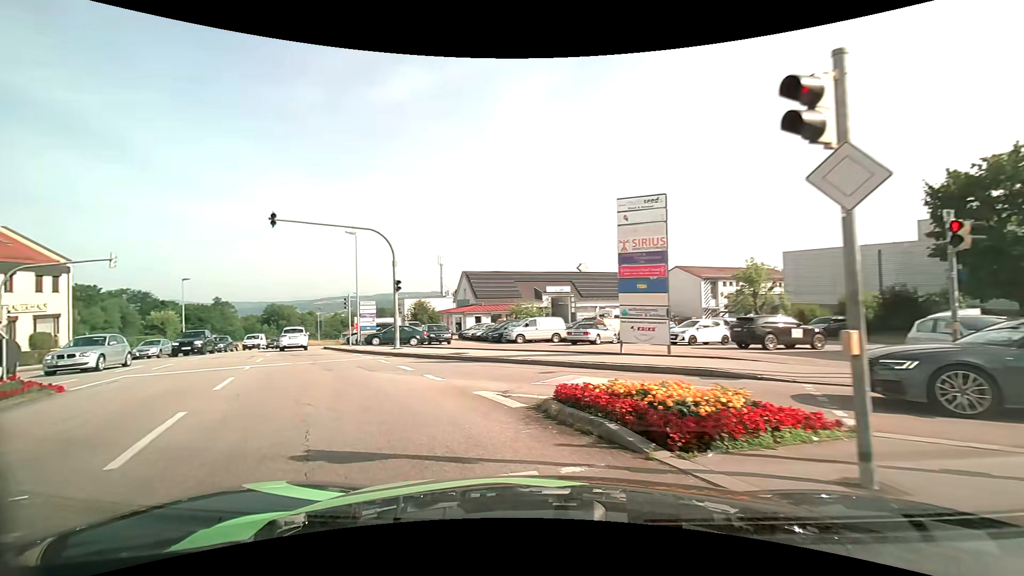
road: tertiary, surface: asphalt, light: Day
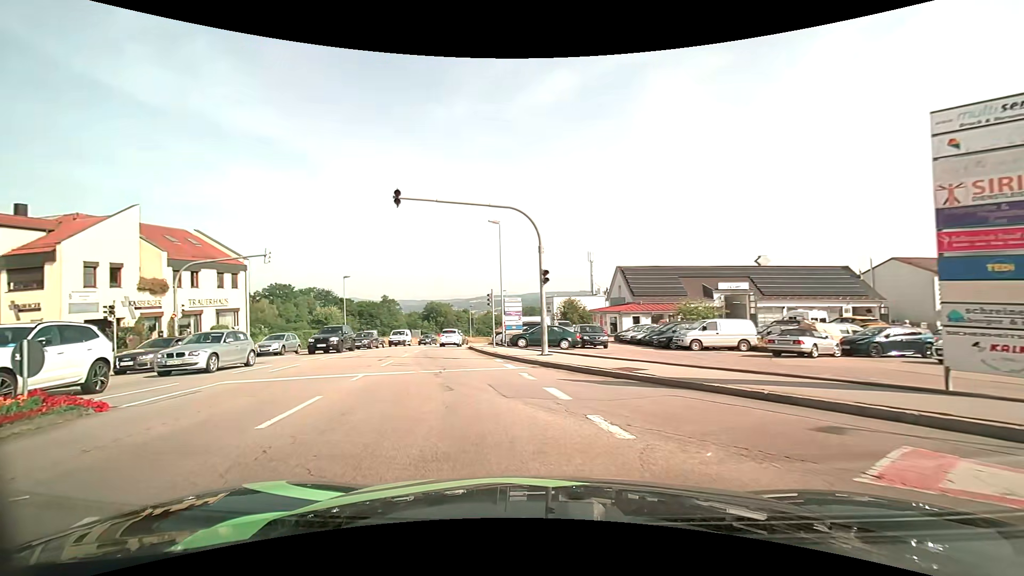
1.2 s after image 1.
(-1.0, +5.2) m; -18°
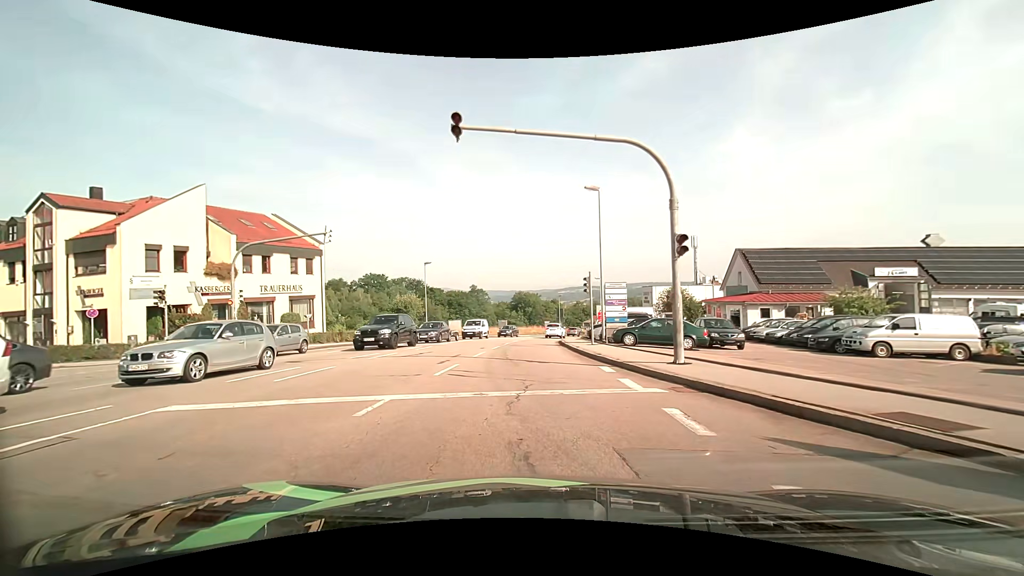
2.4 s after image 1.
(-0.8, +6.1) m; -12°
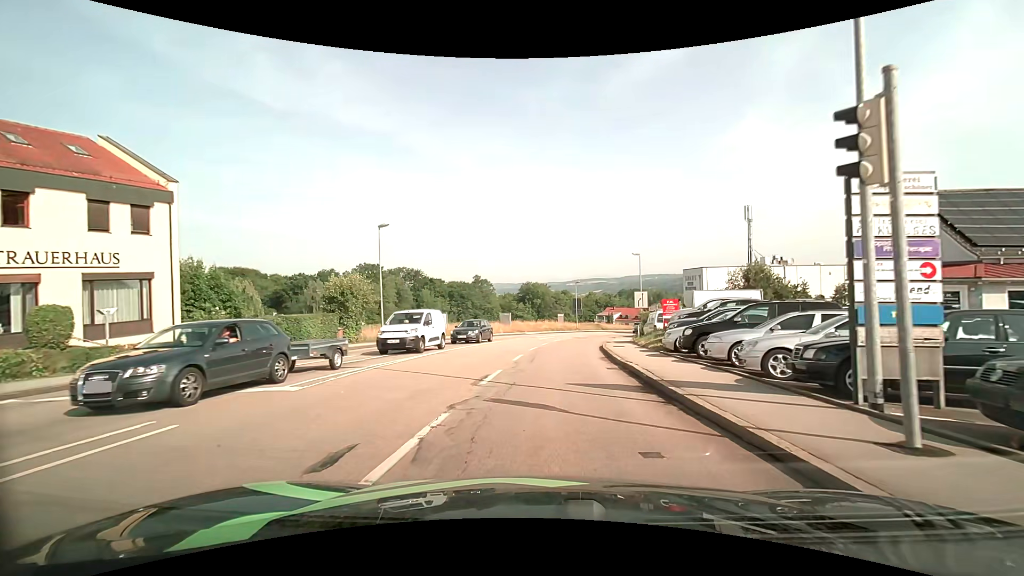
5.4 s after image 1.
(-0.4, +19.6) m; 0°
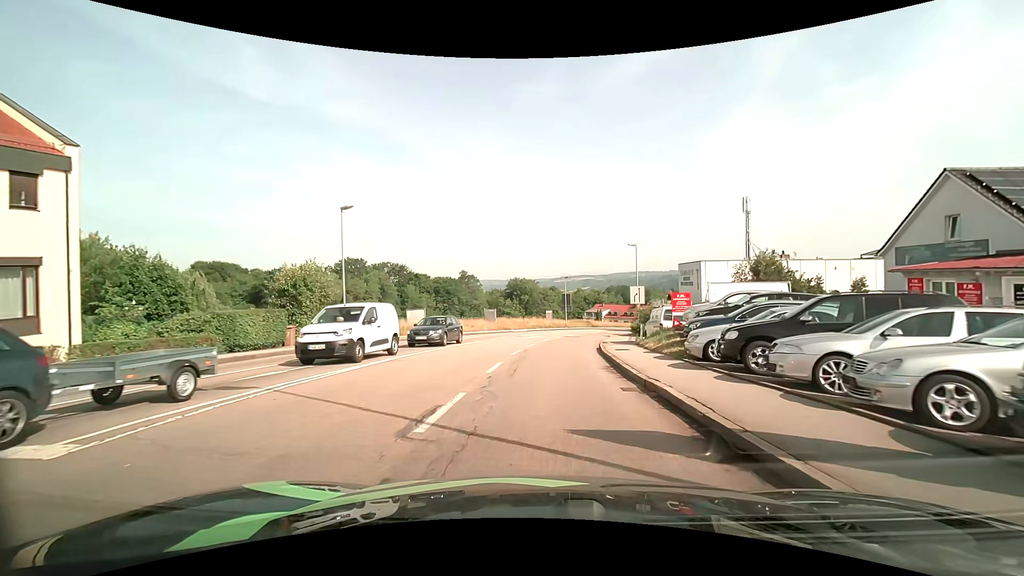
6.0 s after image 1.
(0.0, +4.5) m; +1°
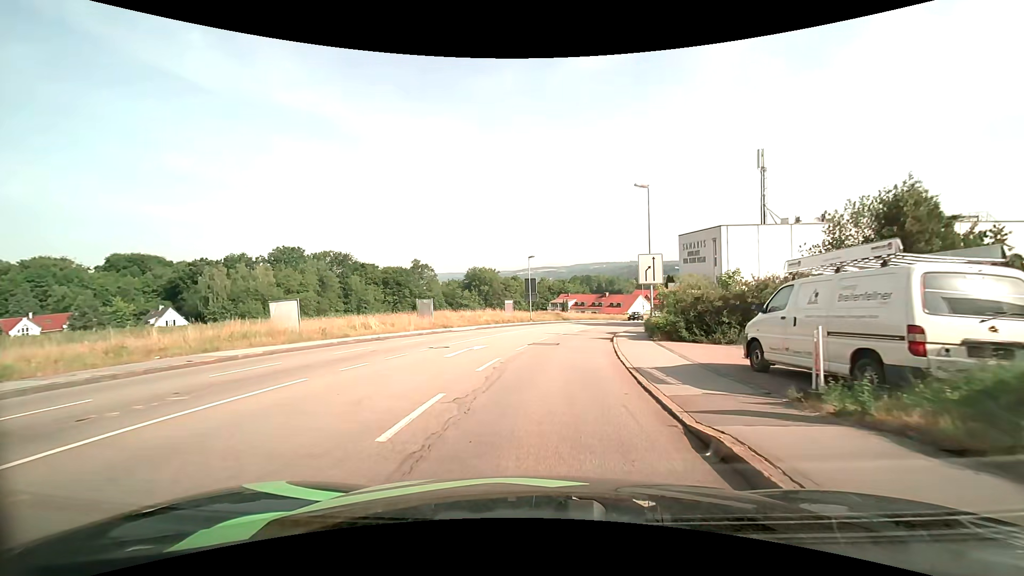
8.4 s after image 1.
(+0.7, +18.5) m; +4°
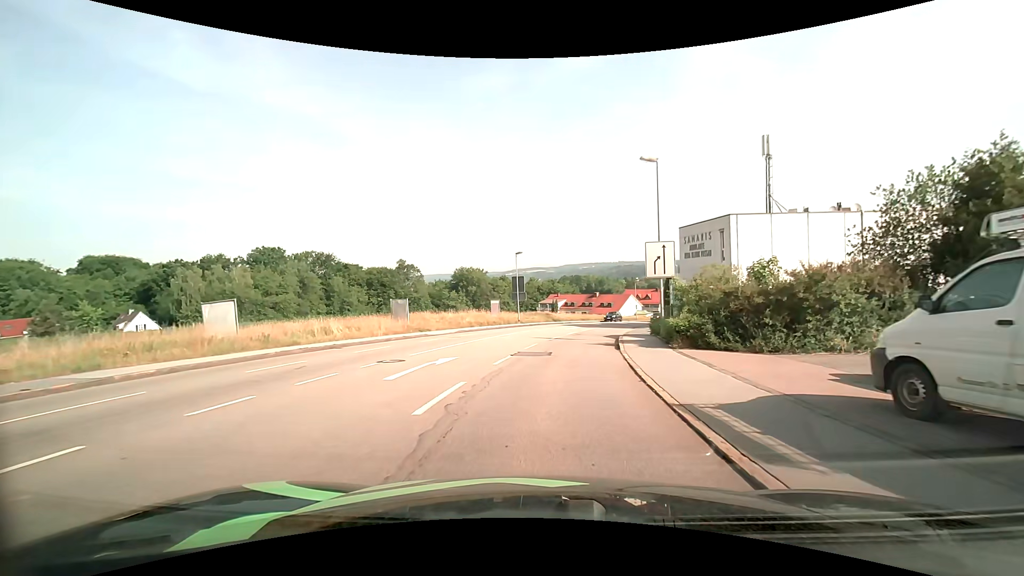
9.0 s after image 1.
(+0.1, +4.7) m; +2°
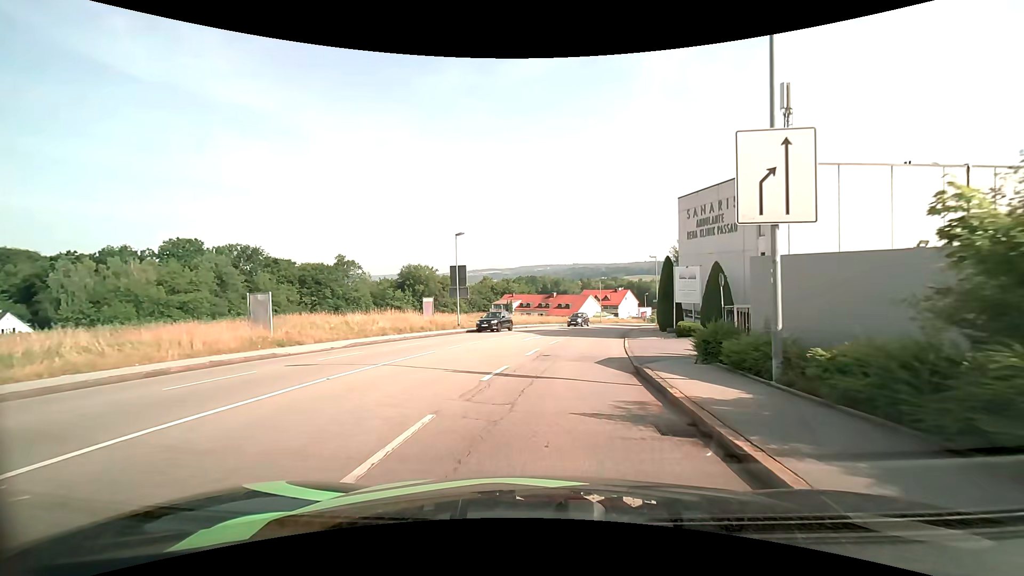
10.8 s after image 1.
(+0.5, +14.4) m; +5°
(0, +10) (+2, +20) (+3, +30) (+5, +40) (+7, +49) (+10, +59) (+13, +69) (+16, +78) (+20, +87) (+23, +97) m
